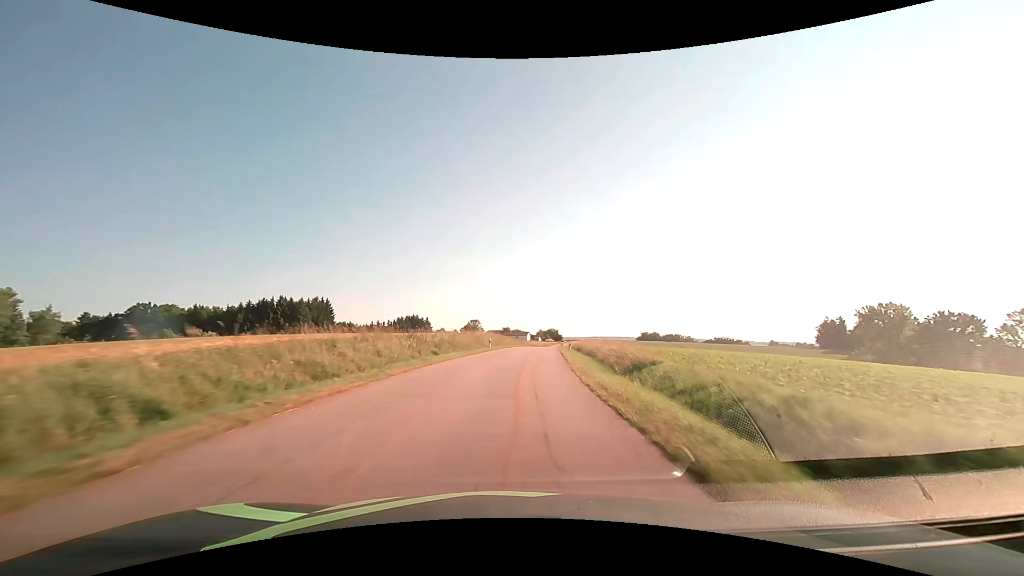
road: tertiary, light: Day
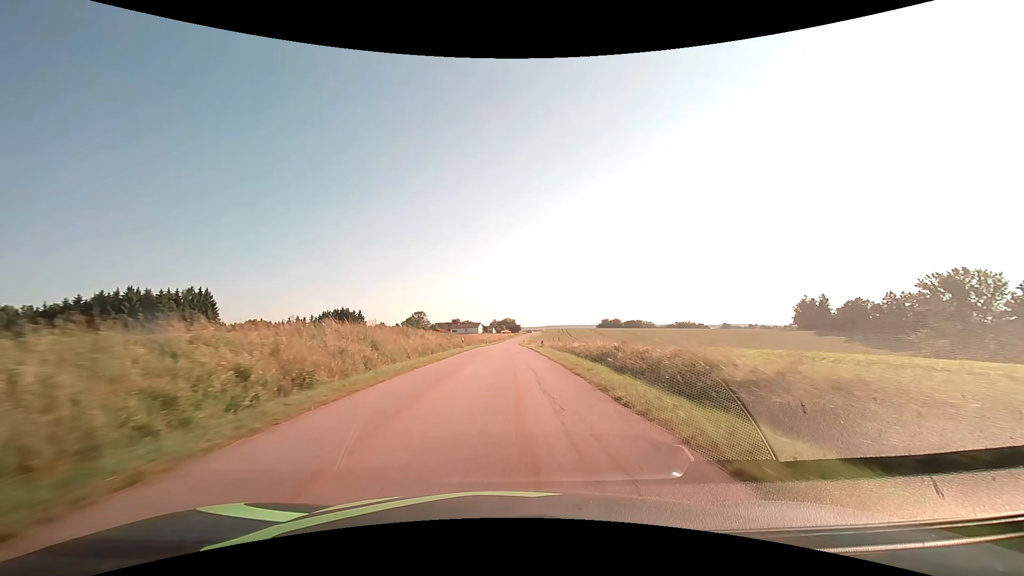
(+3.3, +50.2) m; +6°
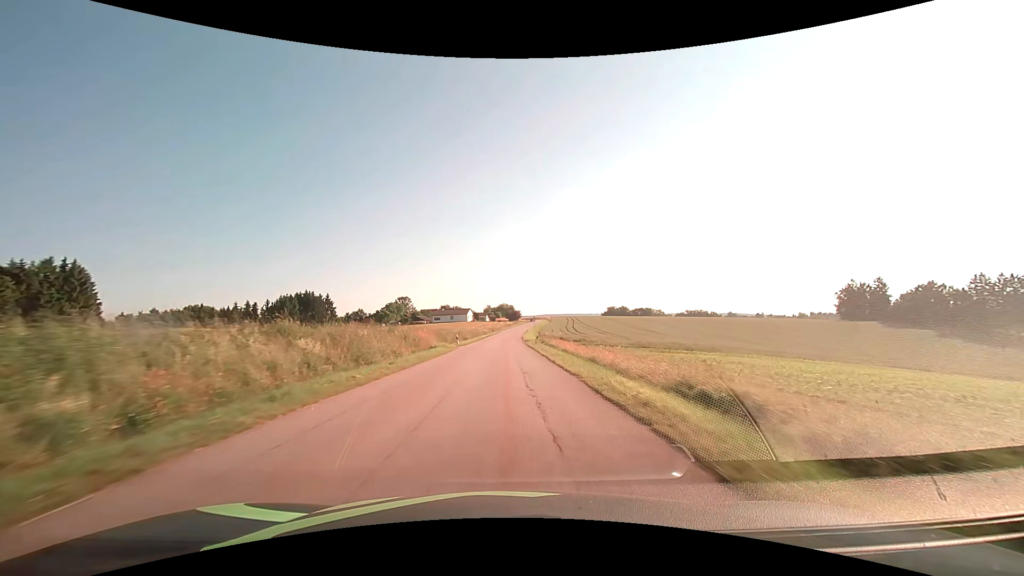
(+0.3, +50.5) m; +1°
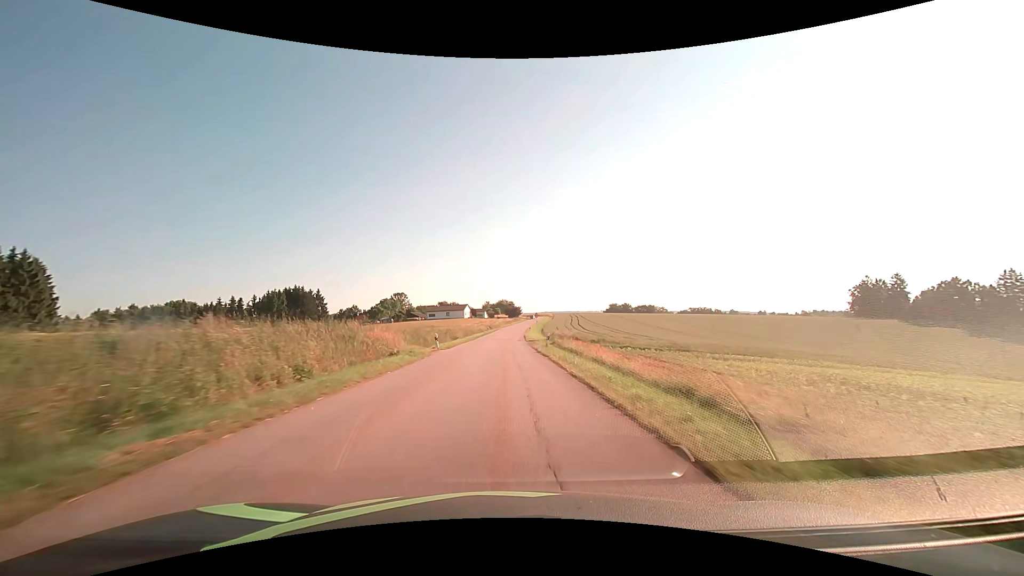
(0.0, +12.3) m; 0°
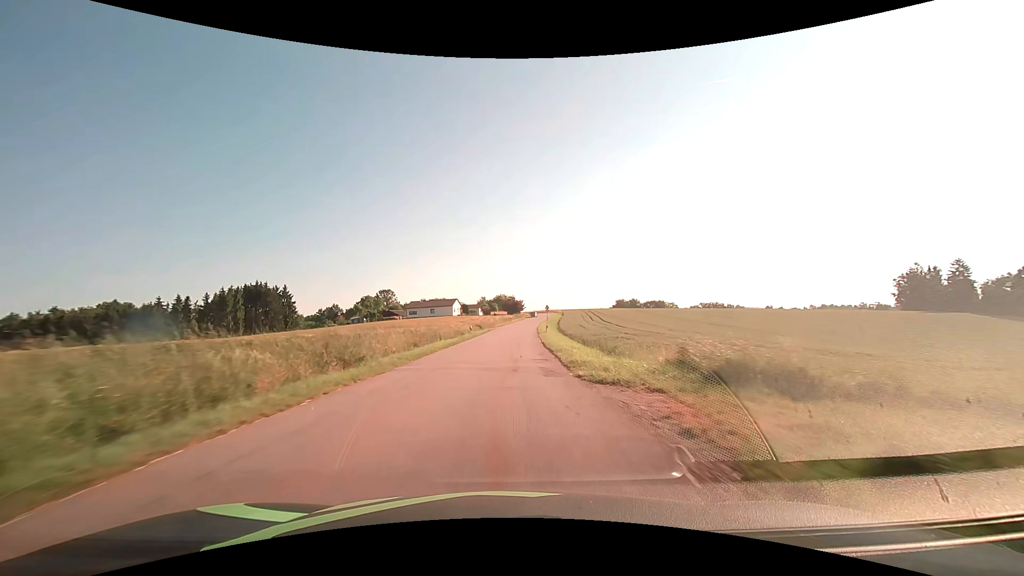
(+0.2, +35.5) m; +1°
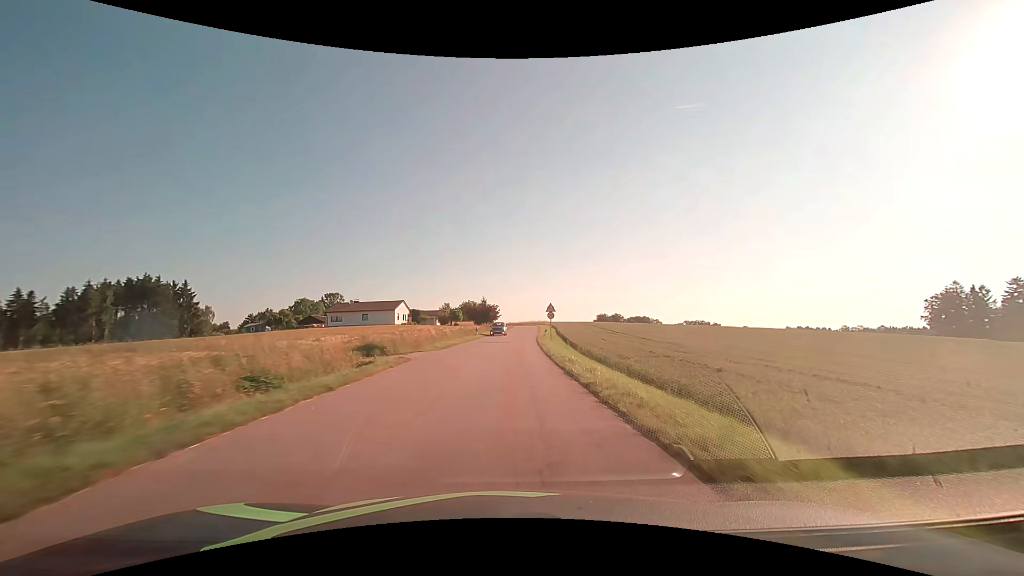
(+0.6, +45.0) m; +3°
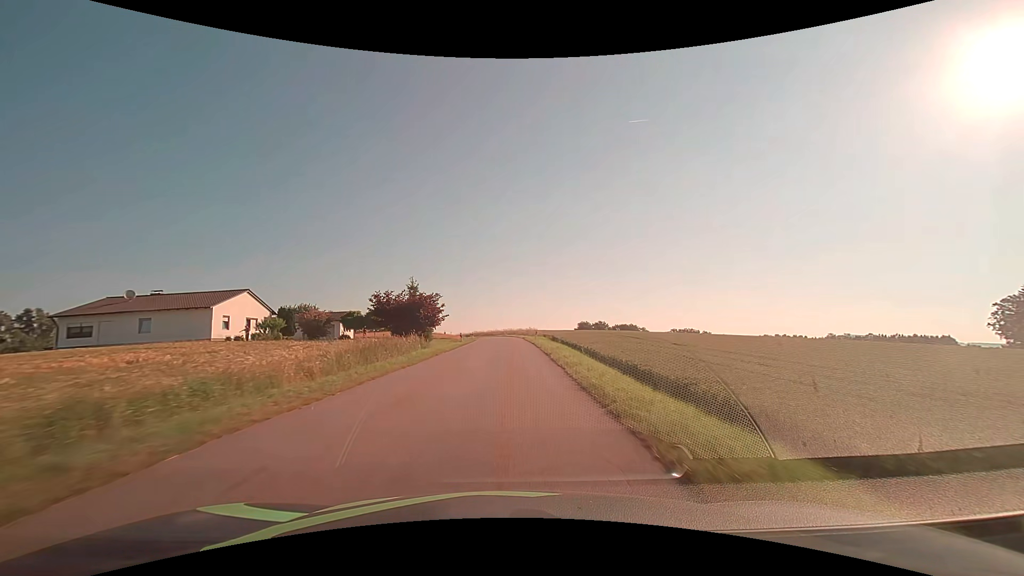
(+1.7, +54.0) m; +3°
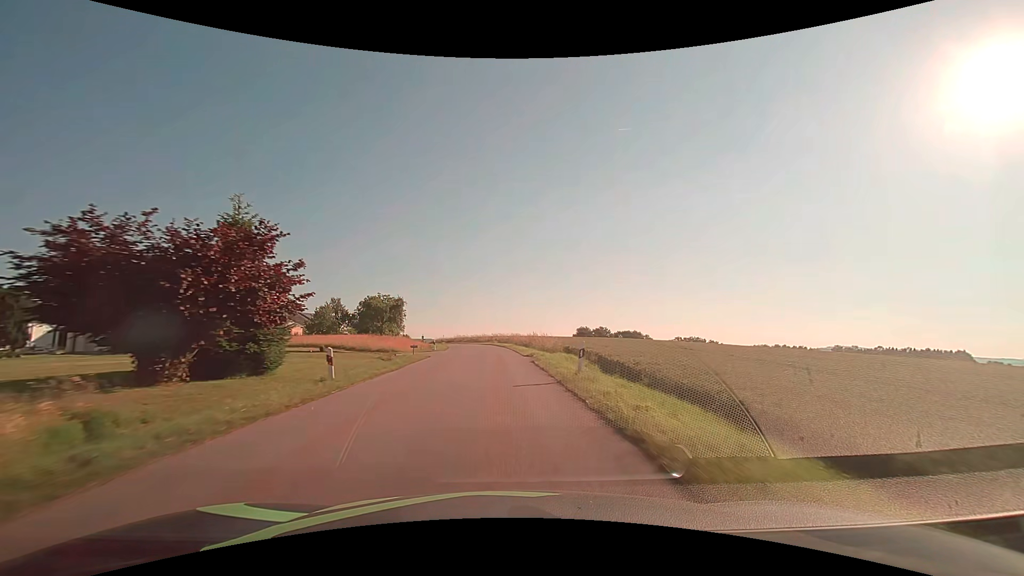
(+0.4, +31.9) m; +1°
(0, +10) (0, +20) (-1, +30) (-1, +40) (-2, +50) (-3, +60) (-5, +70) (-7, +80) (-9, +89) (-11, +99) m
